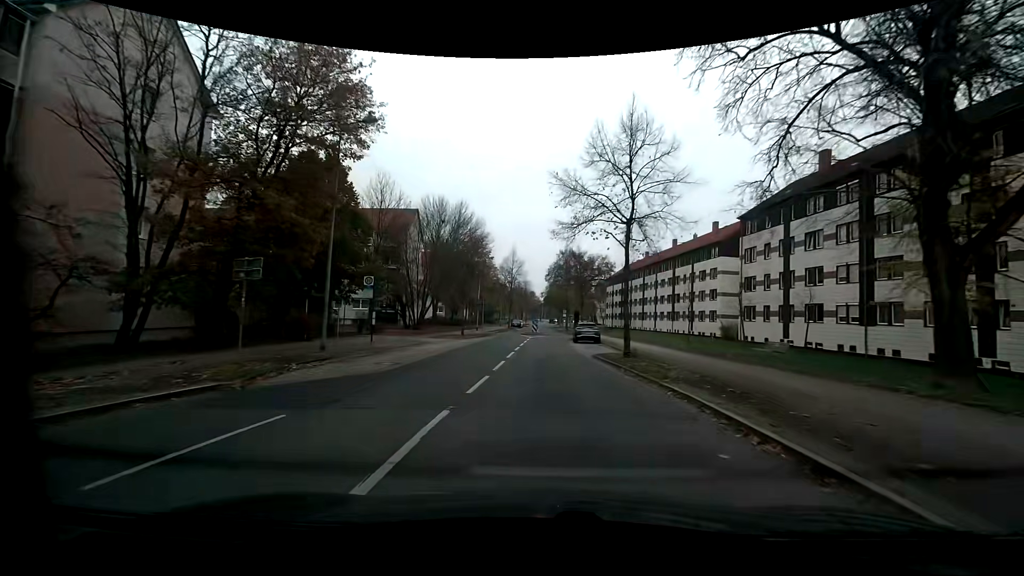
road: residential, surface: asphalt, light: Day
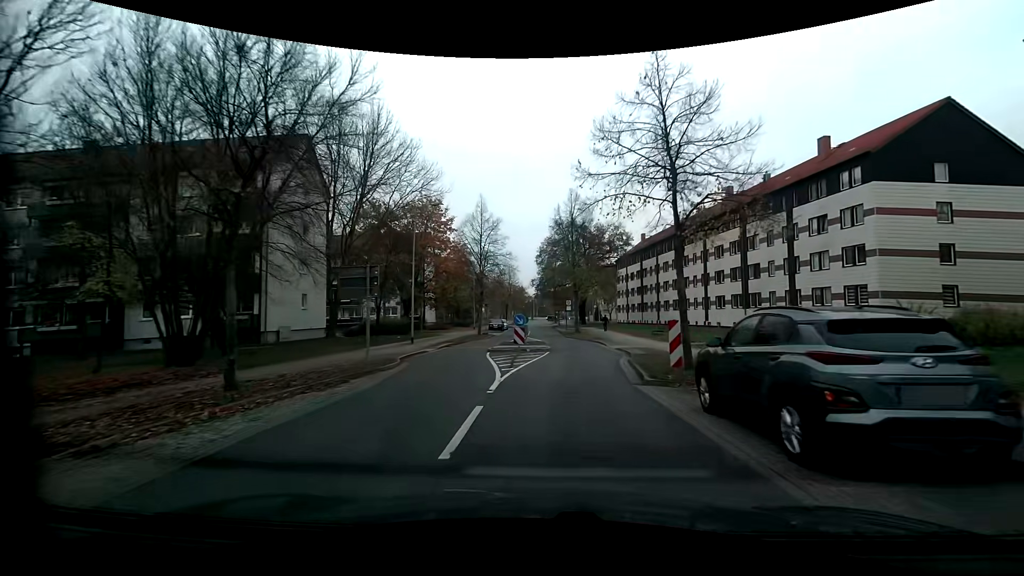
(+0.2, +31.4) m; +2°
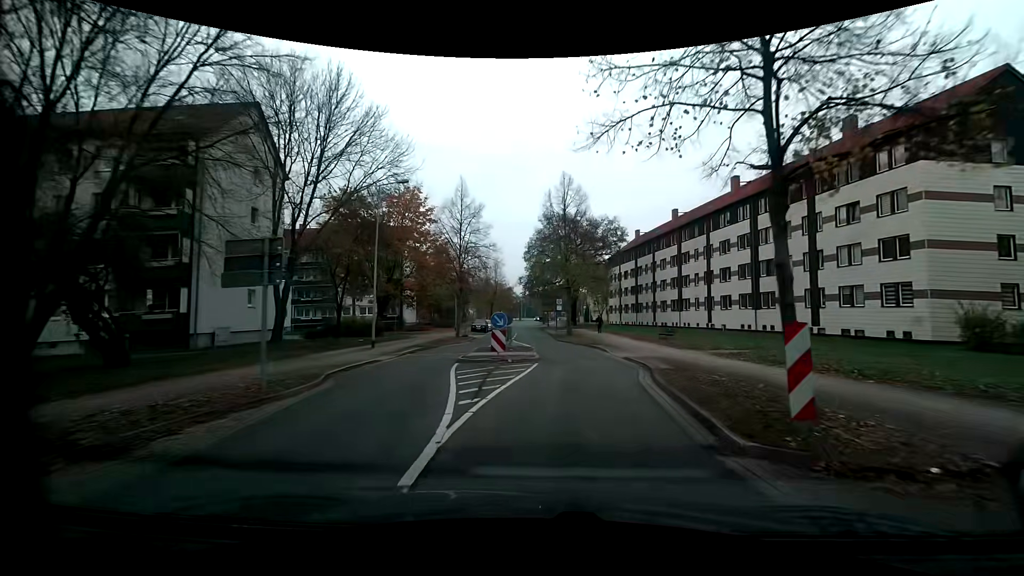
(0.0, +5.5) m; +1°
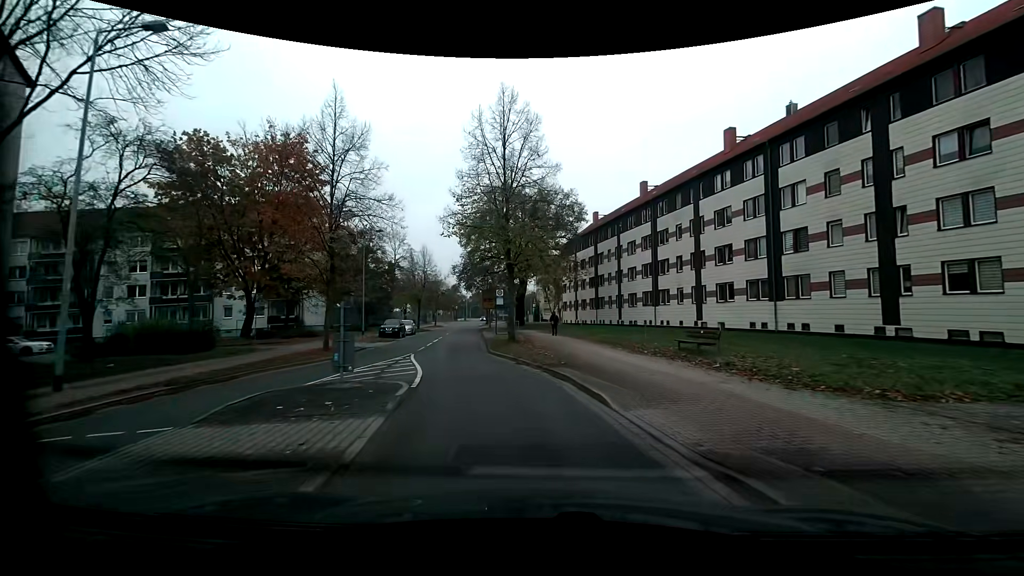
(+1.2, +15.2) m; +6°
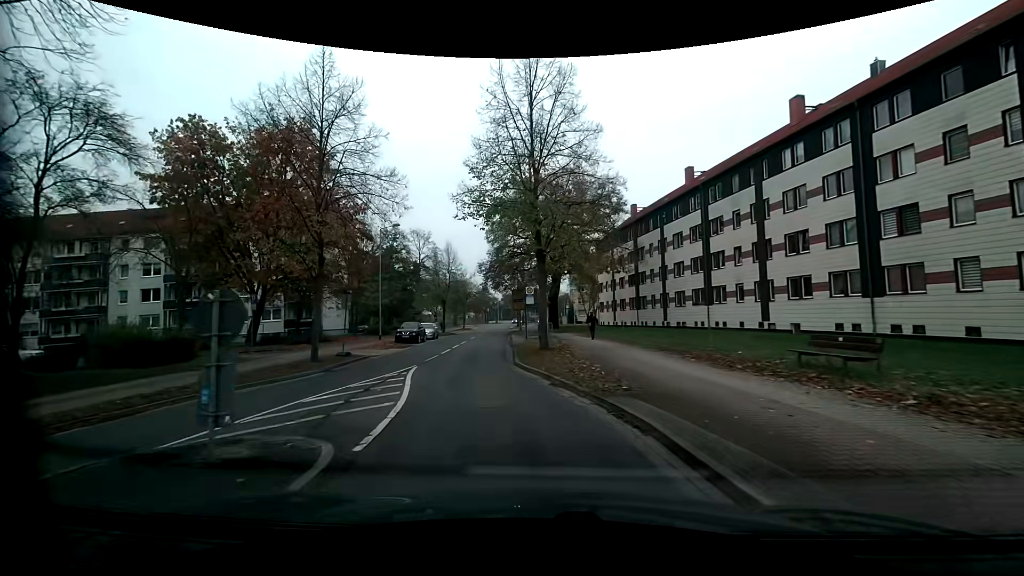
(-0.2, +5.1) m; -4°
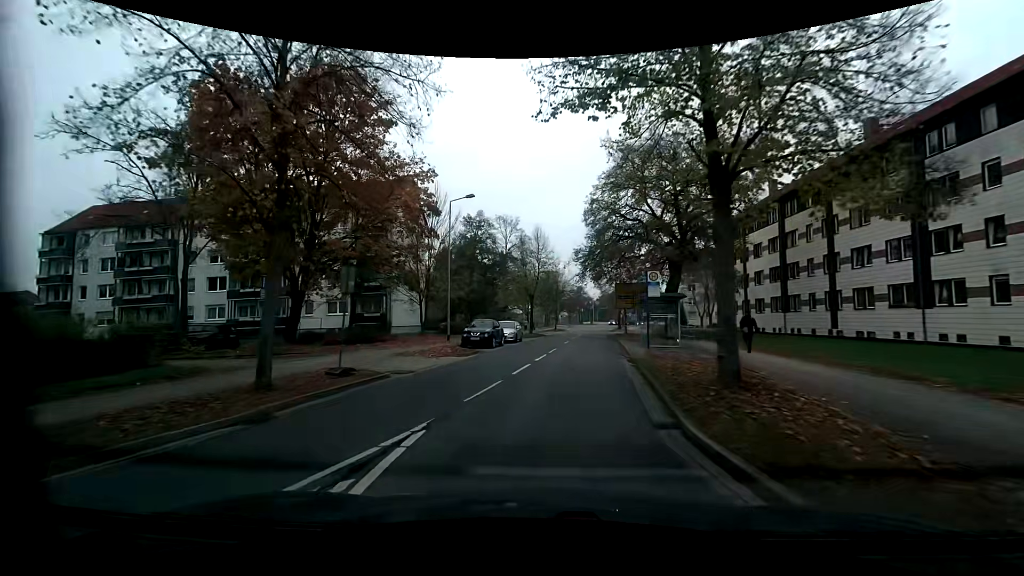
(-1.0, +10.3) m; -10°
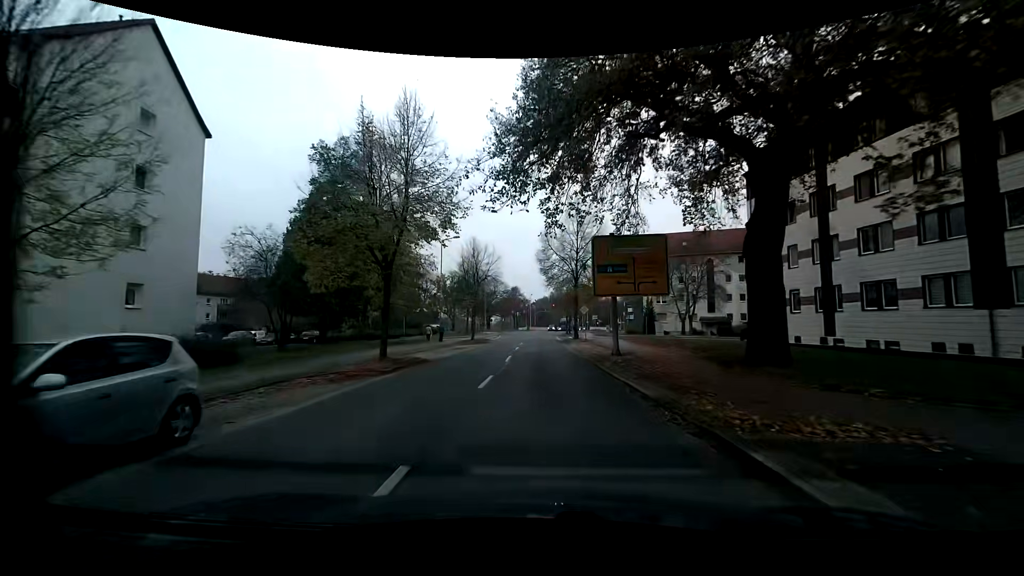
(+2.4, +29.3) m; +7°
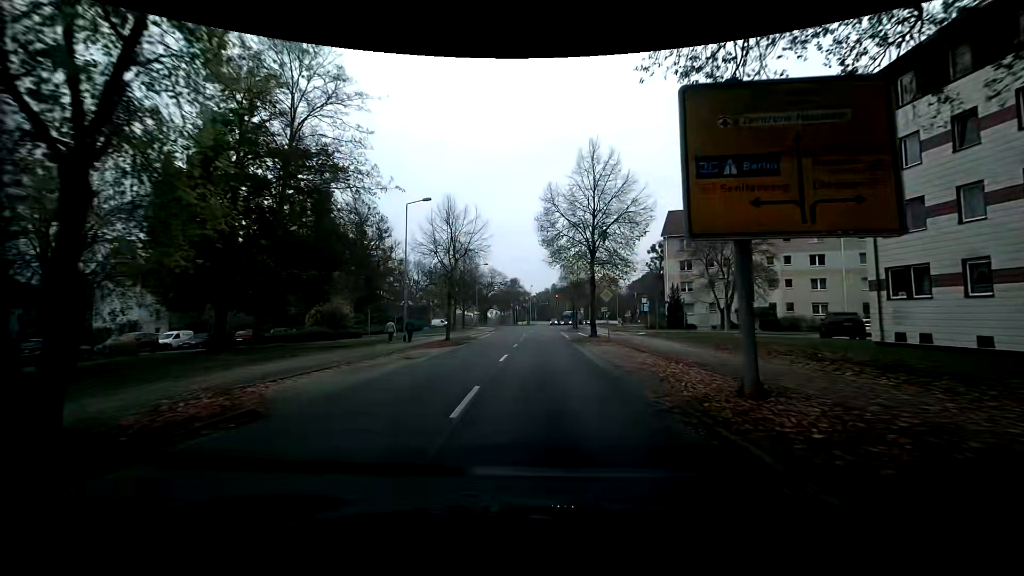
(0.0, +12.9) m; 0°
(0, +10) (0, +20) (0, +30) (0, +40) (-3, +50) (-11, +55) (-21, +56) (-30, +59) (-40, +61) (-50, +64) m
